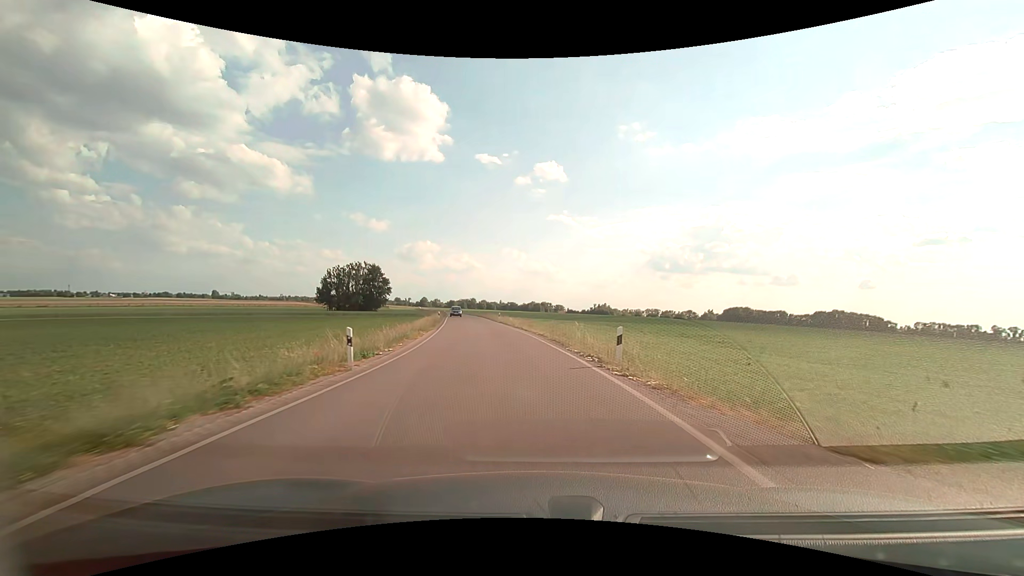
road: secondary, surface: asphalt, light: Day
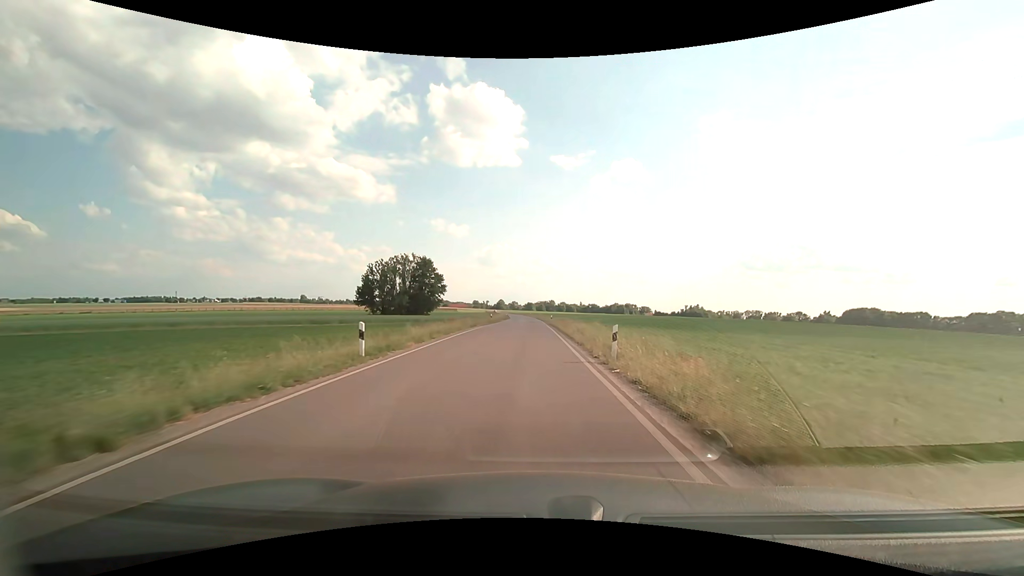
(-4.1, +43.0) m; -9°
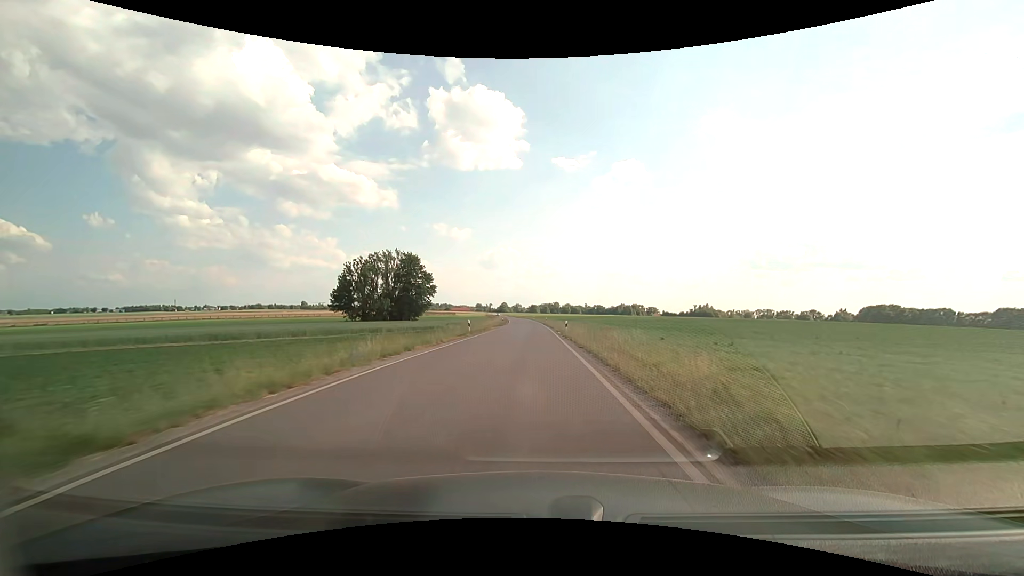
(-0.2, +21.7) m; -1°
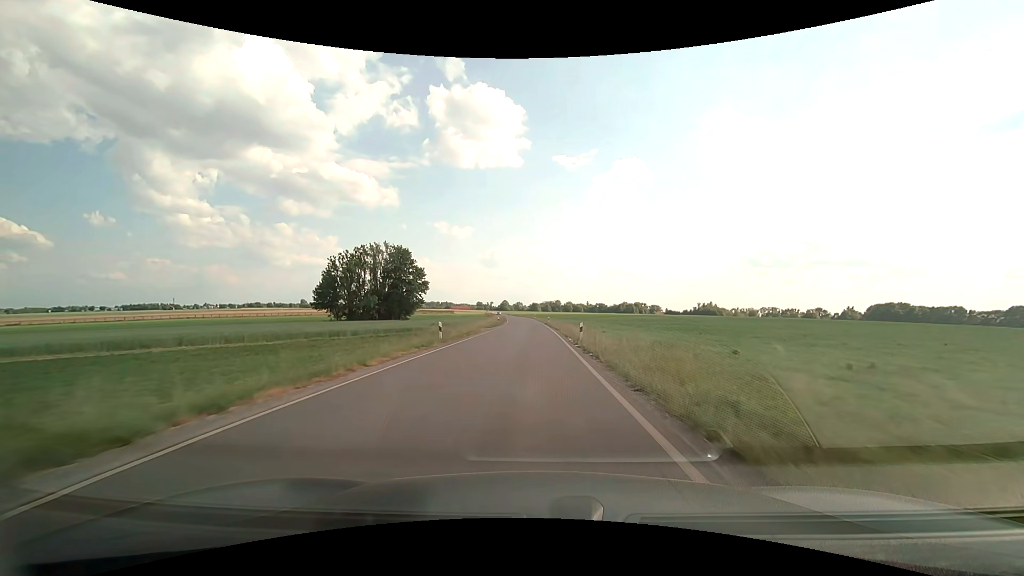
(0.0, +11.0) m; 0°
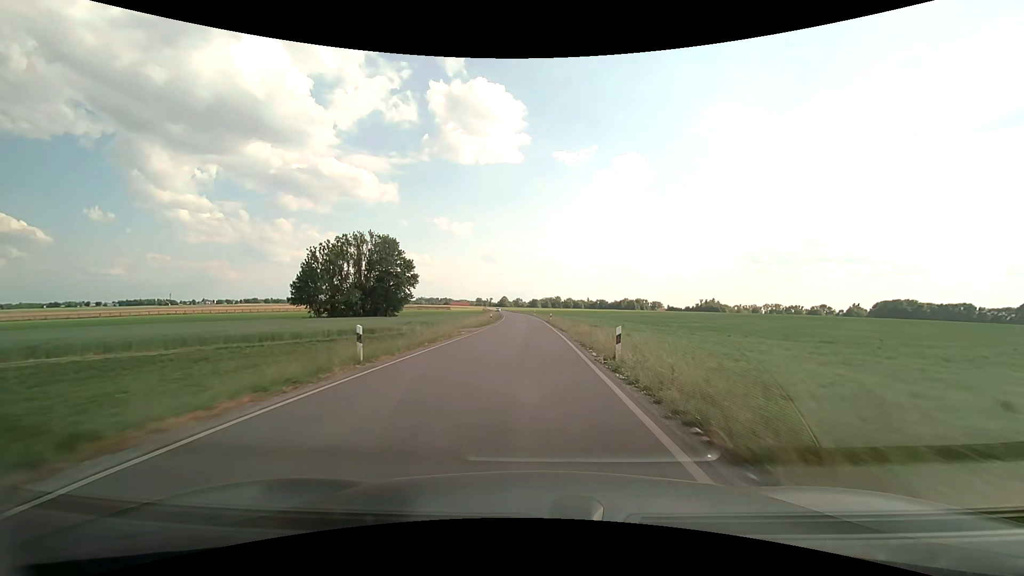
(0.0, +11.1) m; 0°
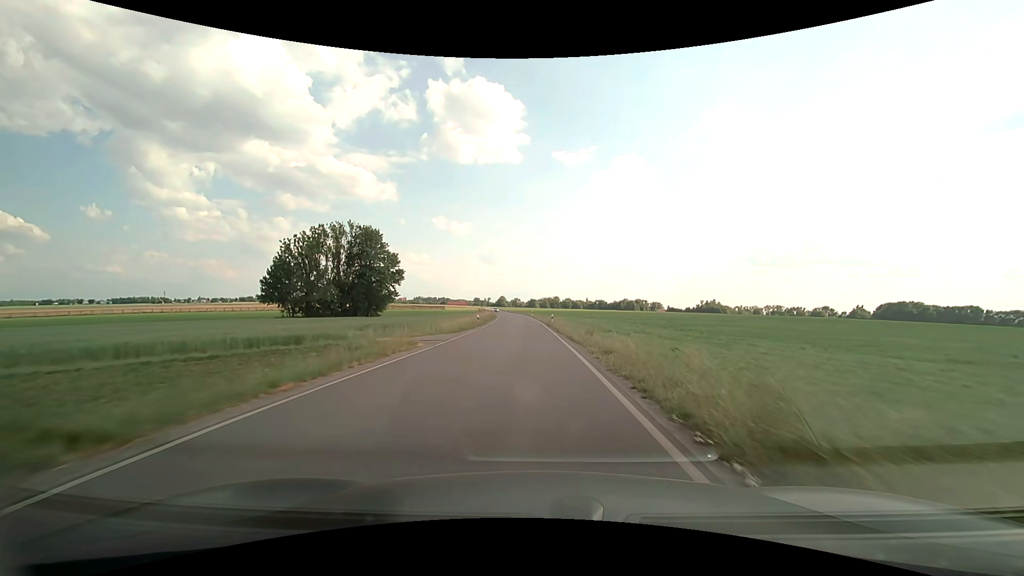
(0.0, +11.2) m; 0°
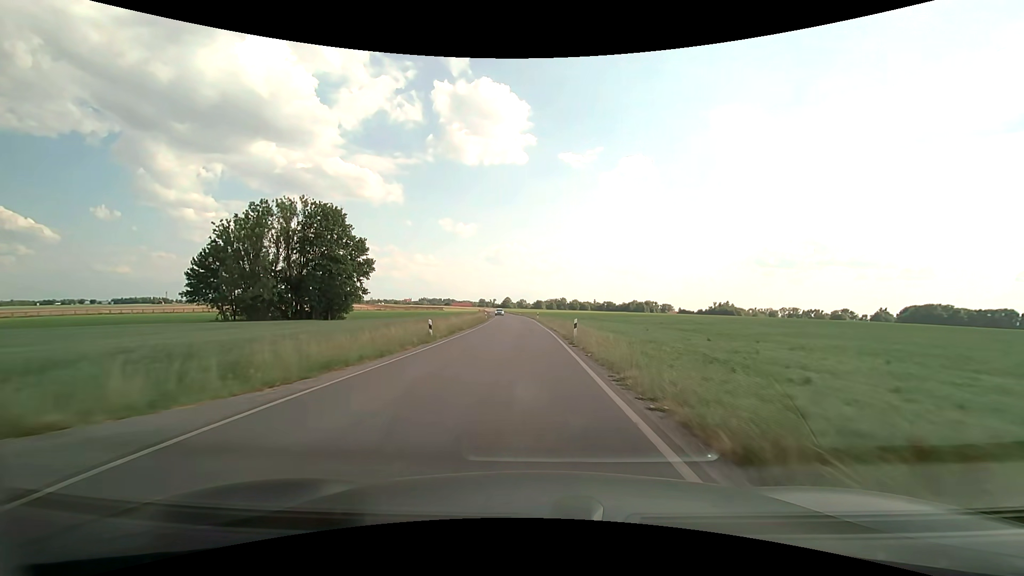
(0.0, +22.9) m; -1°
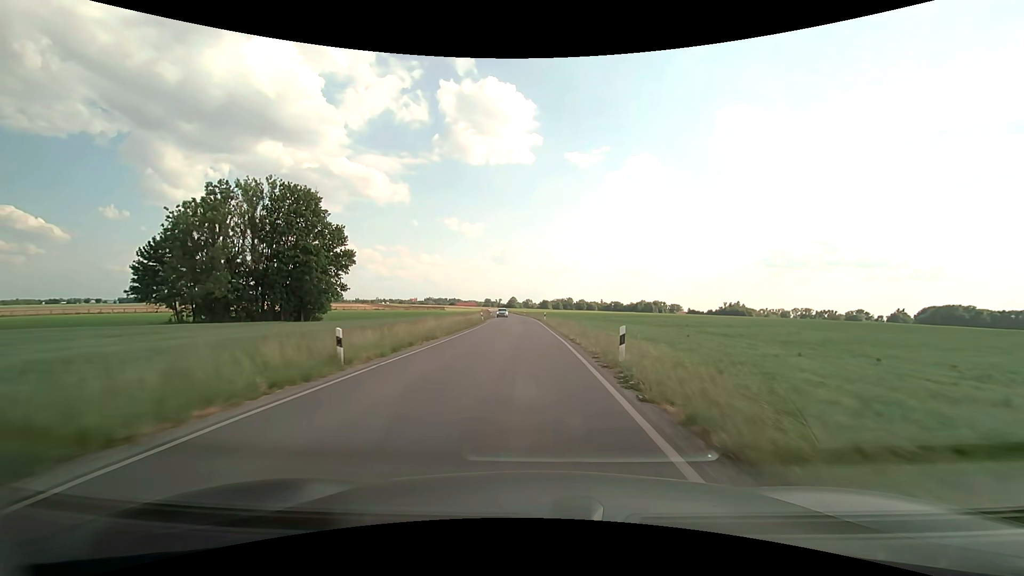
(-0.1, +11.6) m; -1°
(0, +10) (0, +20) (0, +30) (-1, +40) (-1, +50) (-2, +60) (-2, +70) (-3, +80) (-4, +90) (-5, +100) m
